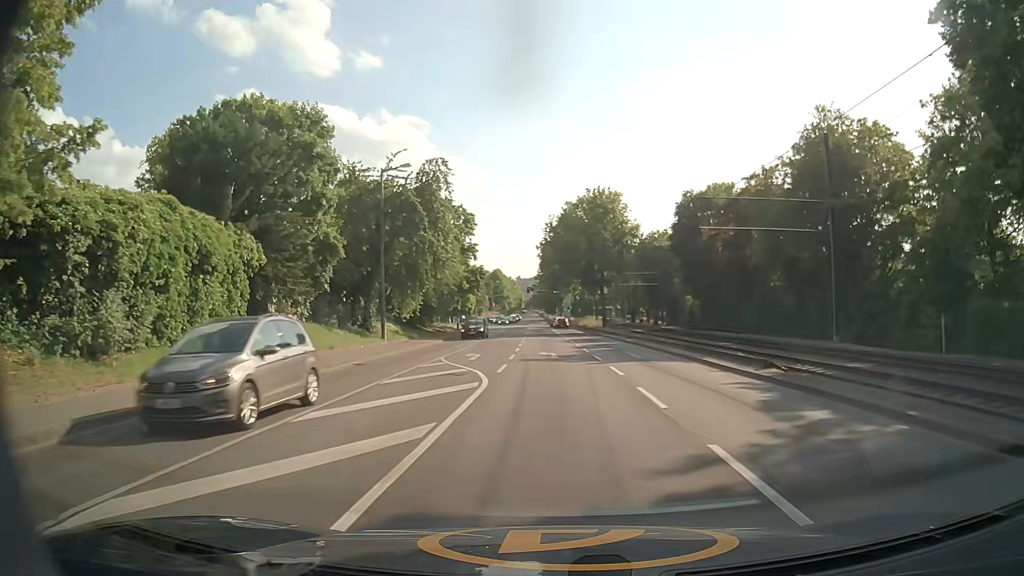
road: secondary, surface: asphalt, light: Day
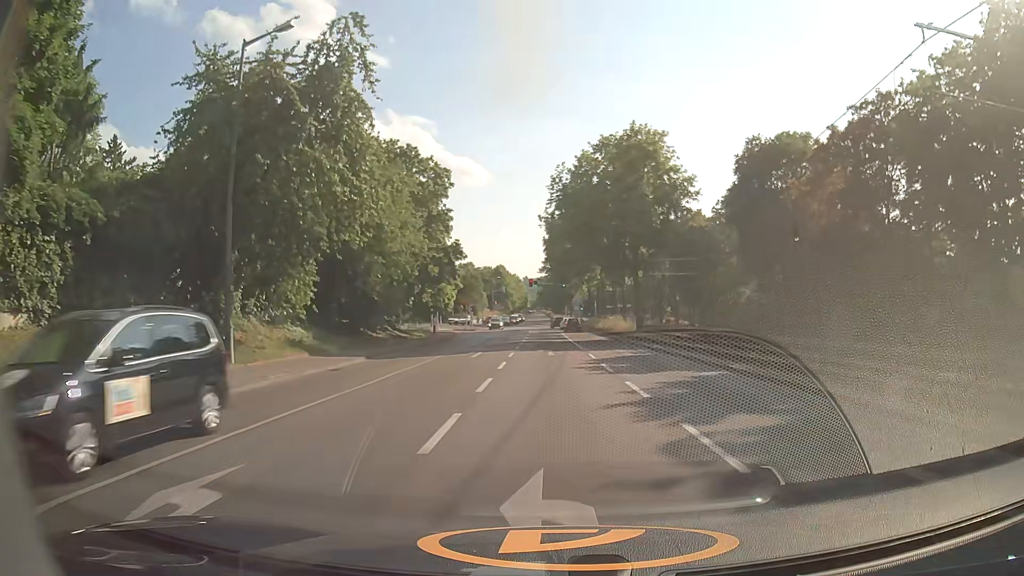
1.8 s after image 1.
(-0.3, +22.1) m; -1°
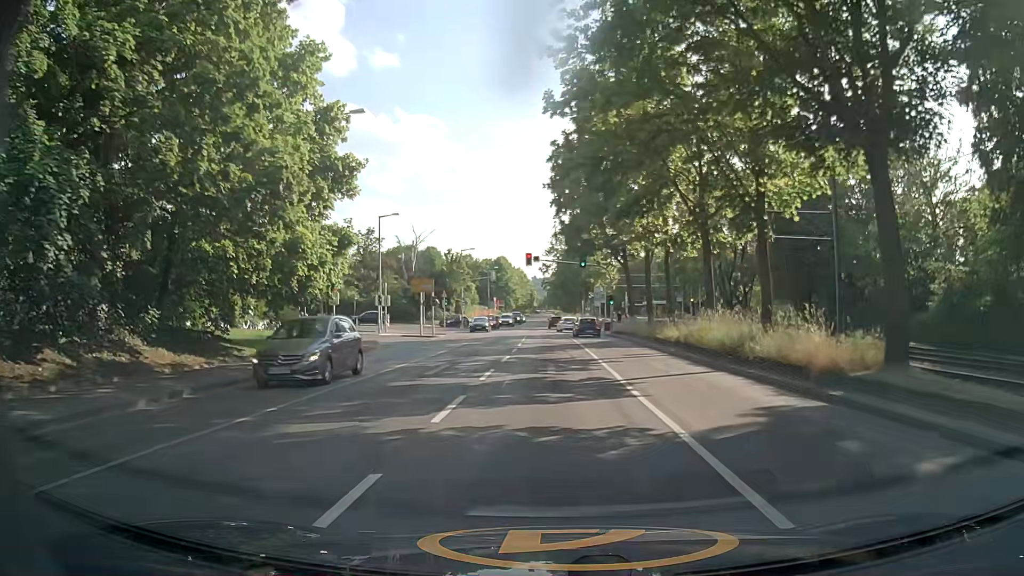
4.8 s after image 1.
(-0.1, +33.7) m; 0°
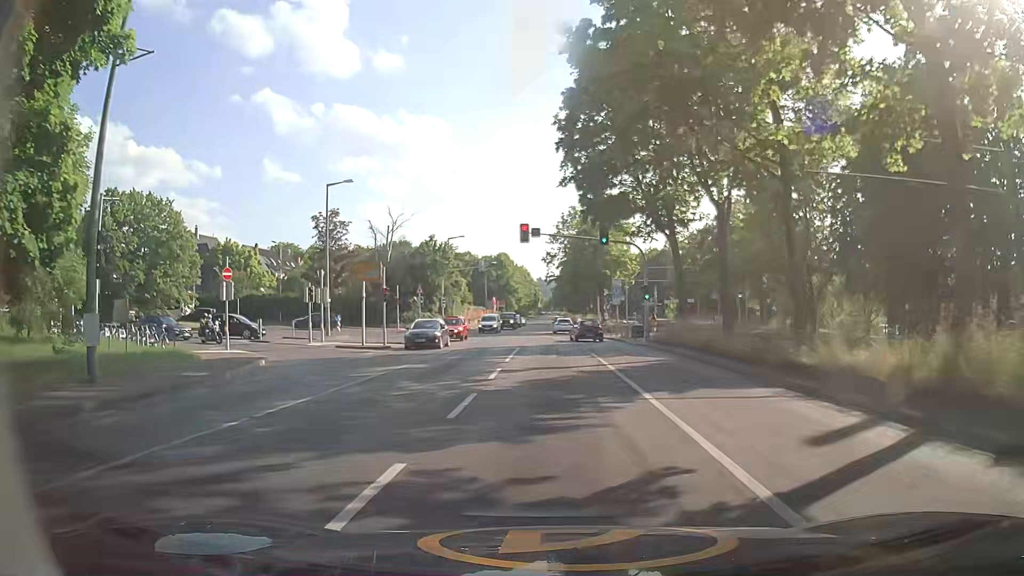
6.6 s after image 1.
(-0.1, +17.2) m; 0°
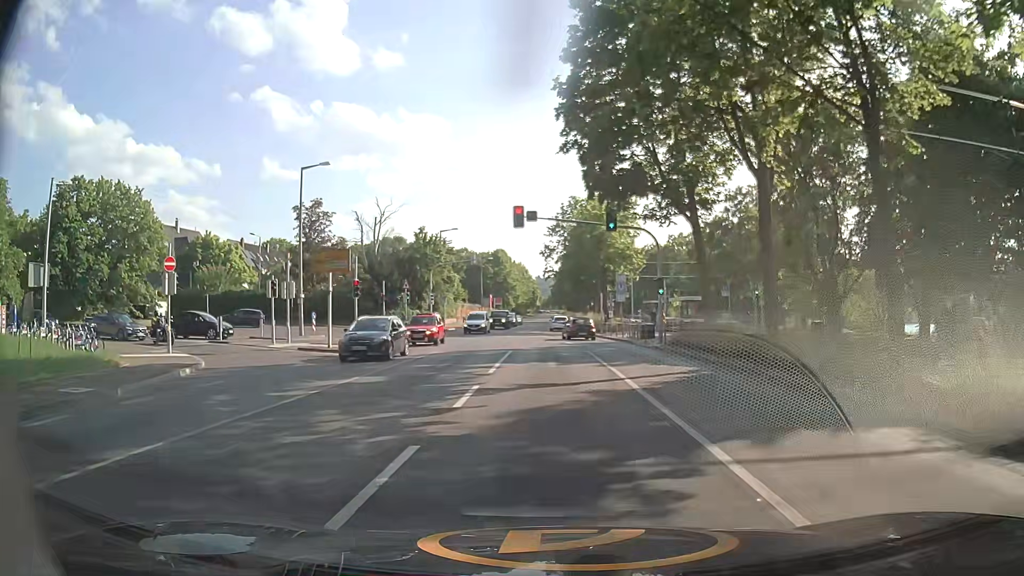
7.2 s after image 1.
(-0.1, +5.1) m; -2°
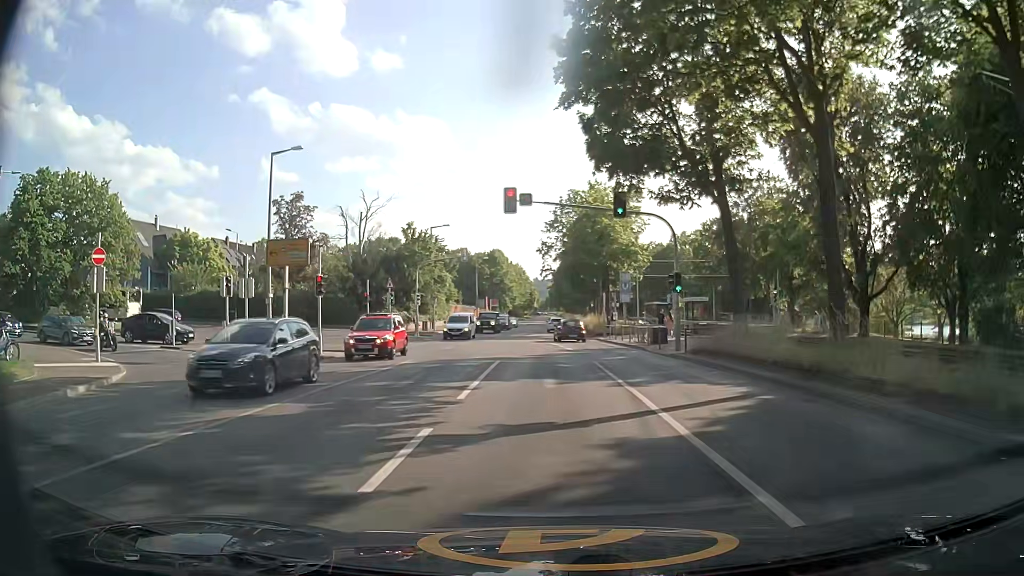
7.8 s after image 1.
(+0.1, +4.8) m; +2°
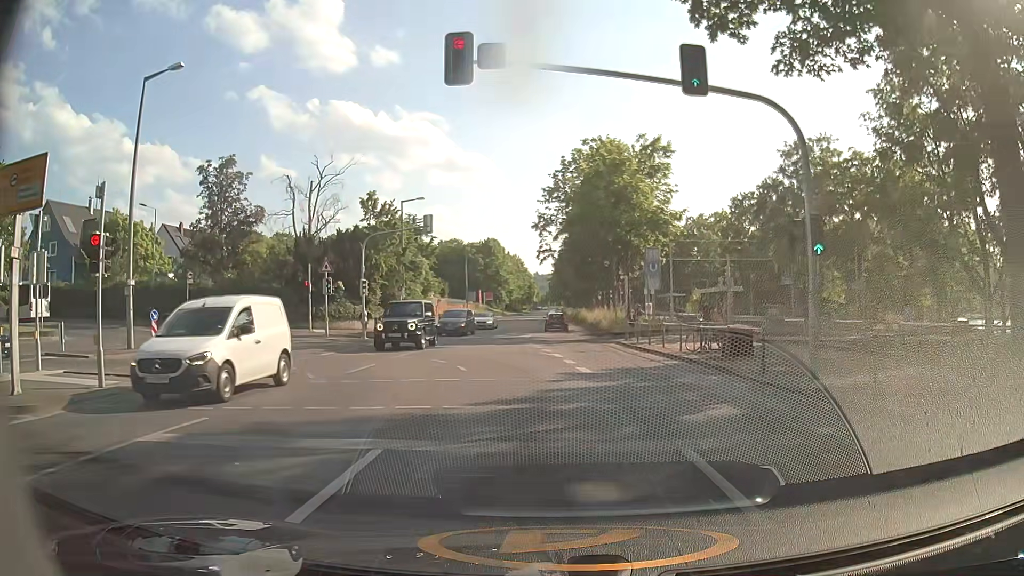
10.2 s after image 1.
(-0.2, +13.9) m; -2°
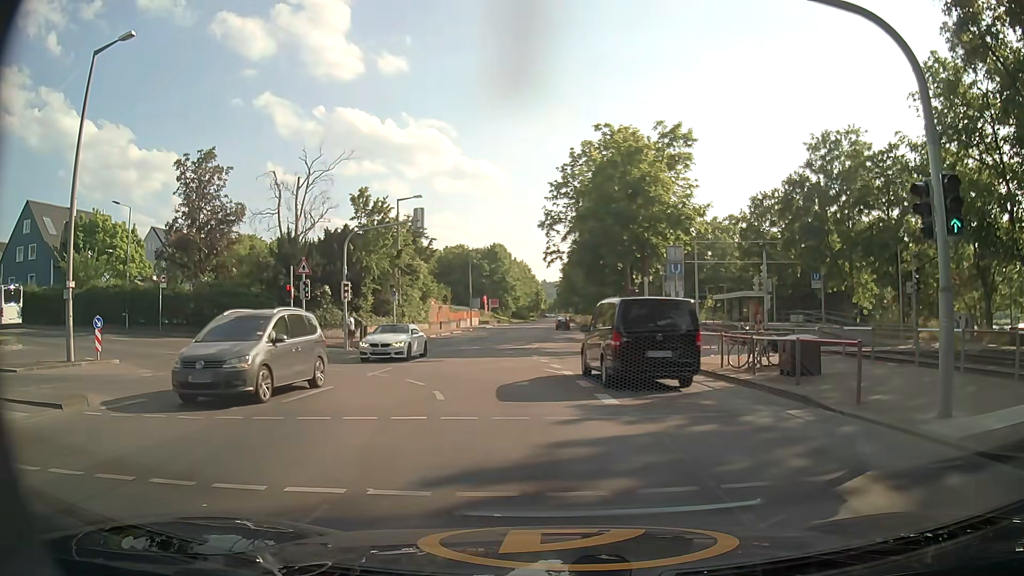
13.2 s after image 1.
(0.0, +4.2) m; -1°
(0, +10) (-2, +20) (-8, +27) (-17, +31) (-27, +33) (-37, +34) (-47, +35) (-57, +35) (-67, +36) (-77, +37) m
